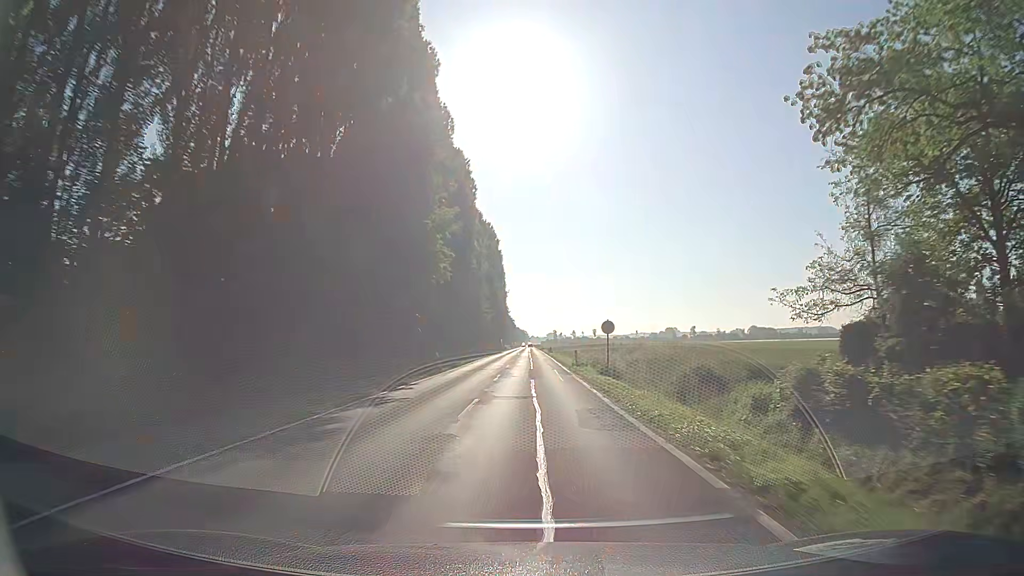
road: secondary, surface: asphalt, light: Day
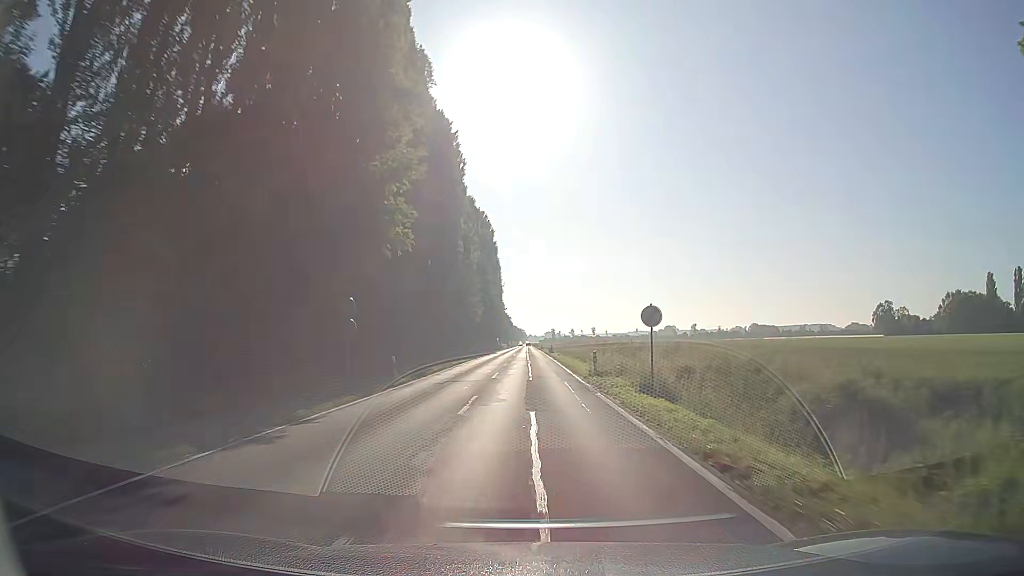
(0.0, +11.7) m; 0°
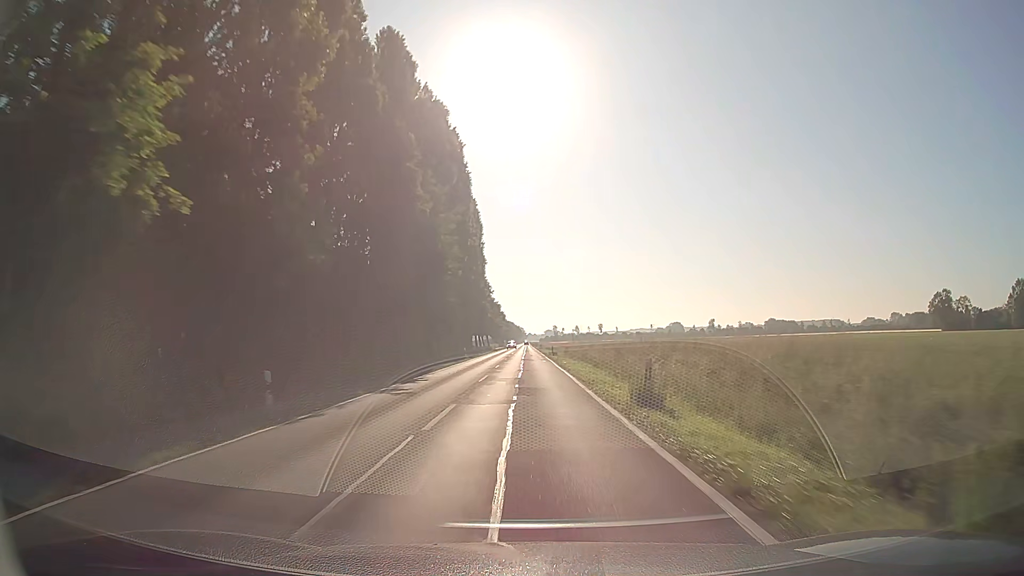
(0.0, +62.7) m; 0°
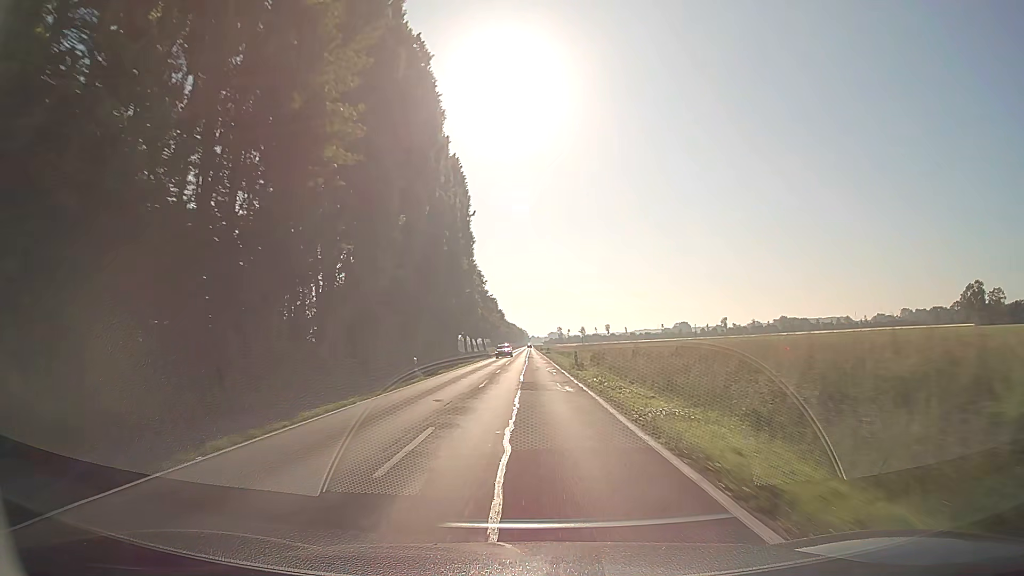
(0.0, +27.0) m; 0°
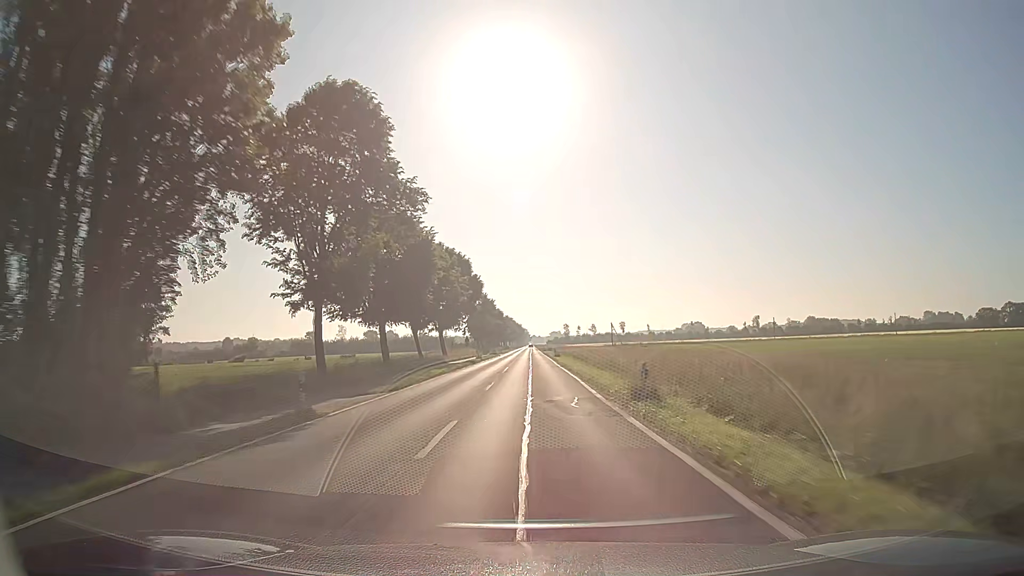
(-0.2, +71.9) m; 0°
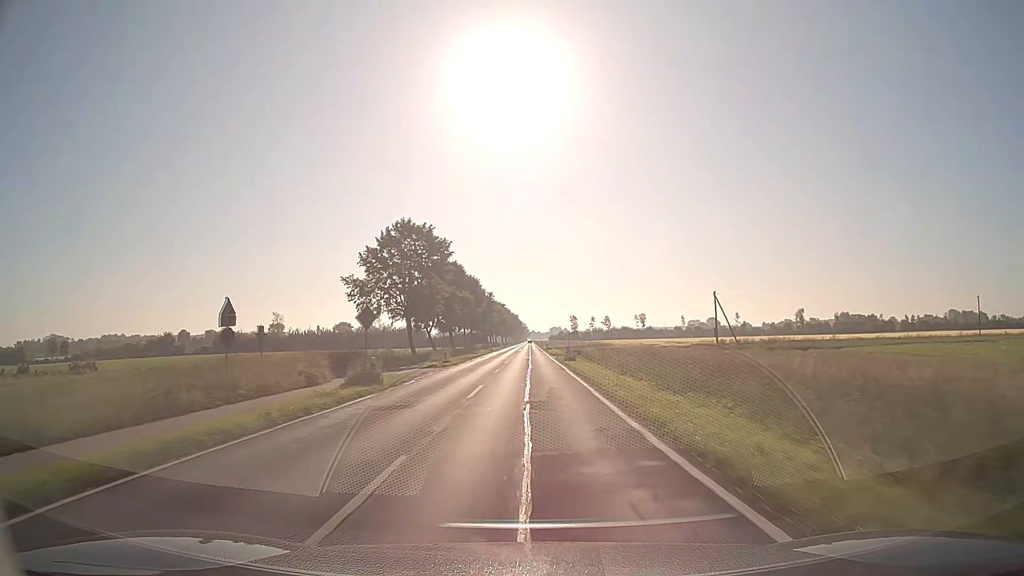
(+0.4, +76.3) m; 0°
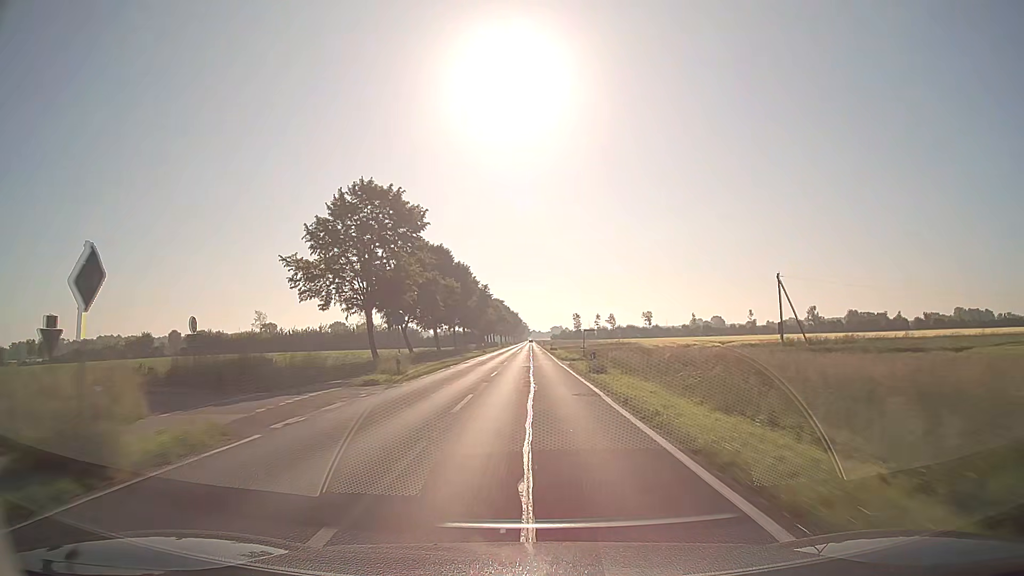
(0.0, +15.5) m; 0°
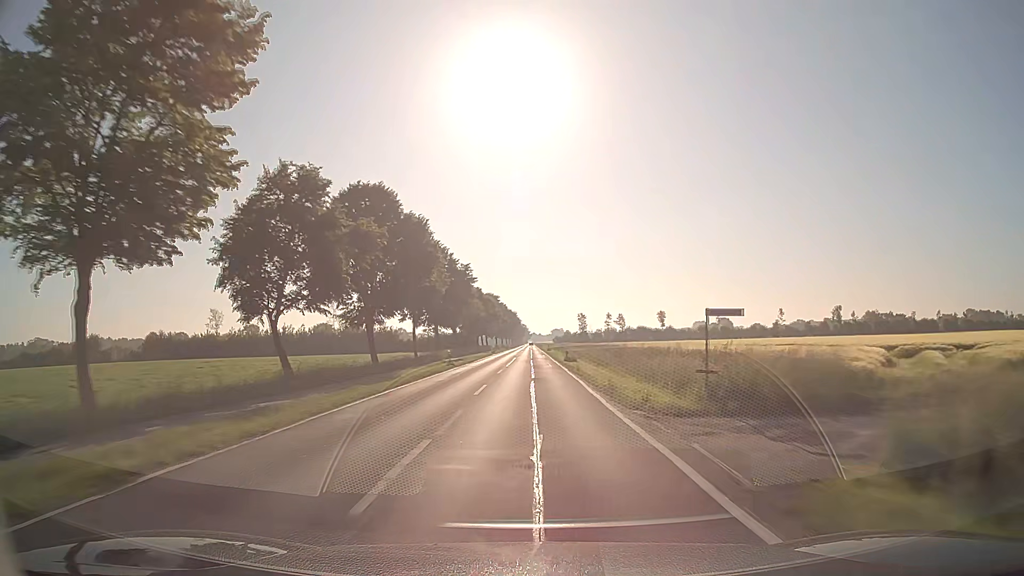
(0.0, +31.1) m; 0°
(0, +10) (0, +20) (0, +30) (0, +40) (0, +50) (0, +60) (0, +70) (0, +80) (0, +90) (0, +100) m
